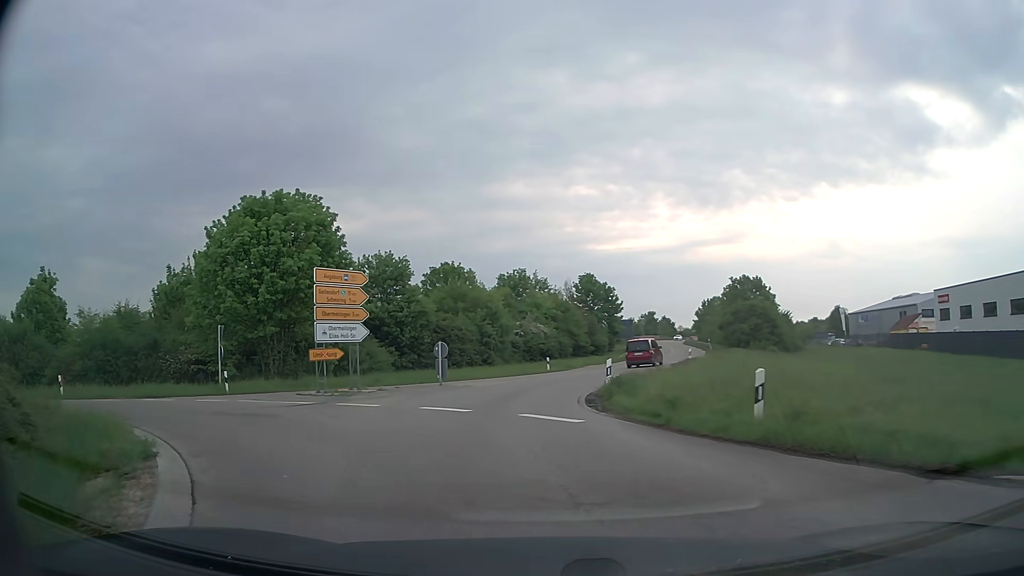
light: Day
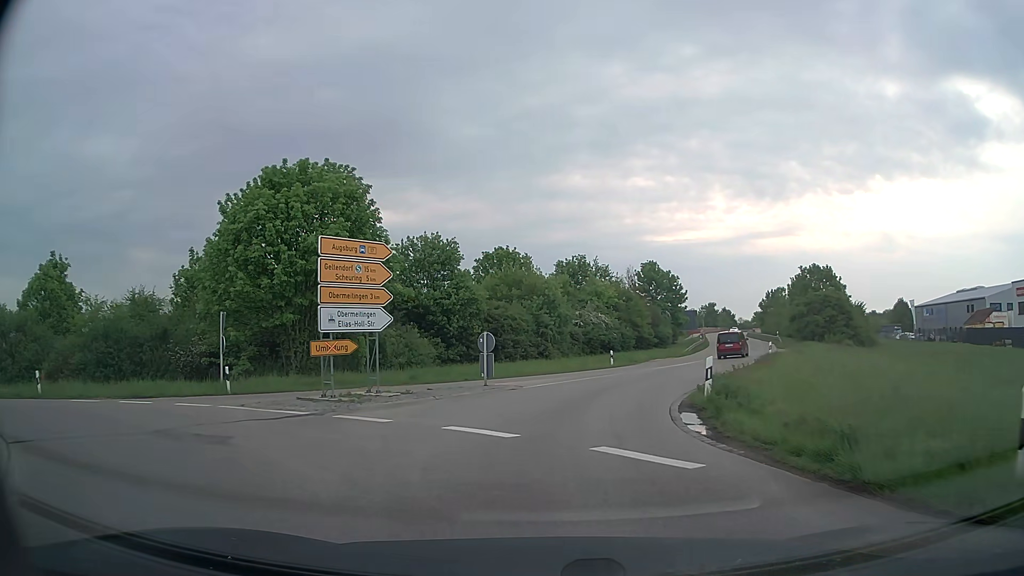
(-0.3, +4.9) m; -5°
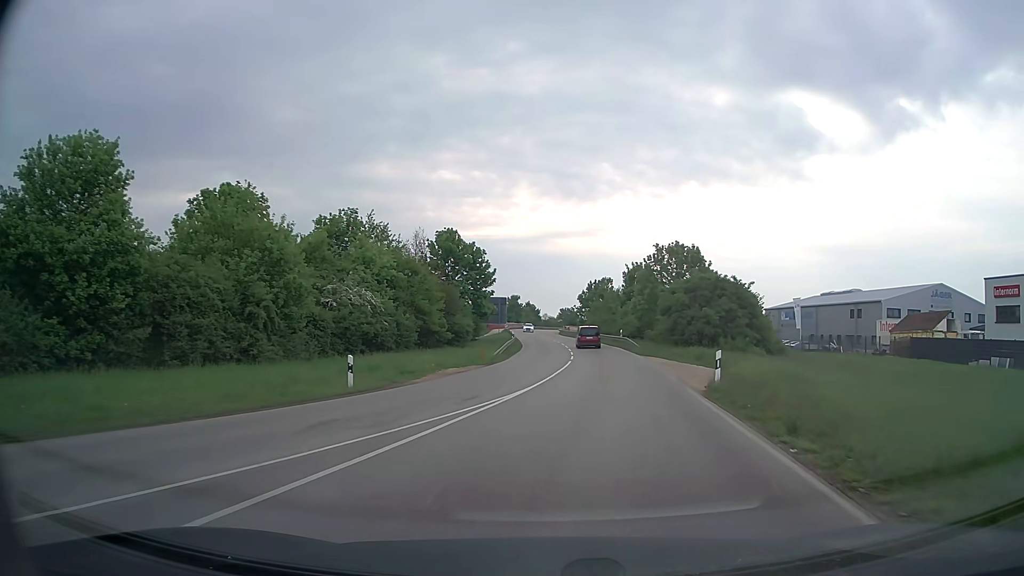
(+2.9, +22.4) m; +17°
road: secondary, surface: asphalt
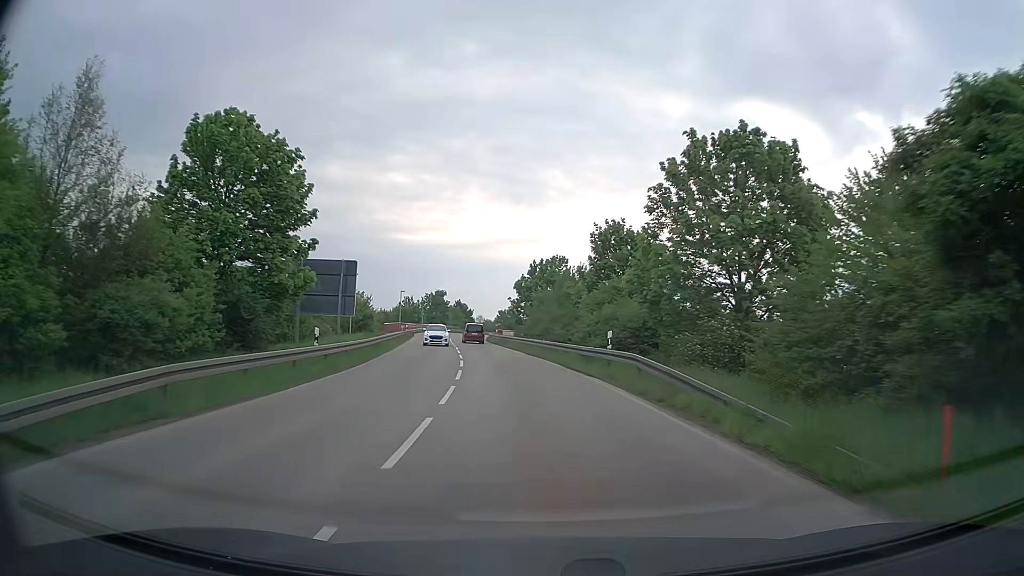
(+2.7, +36.6) m; +5°
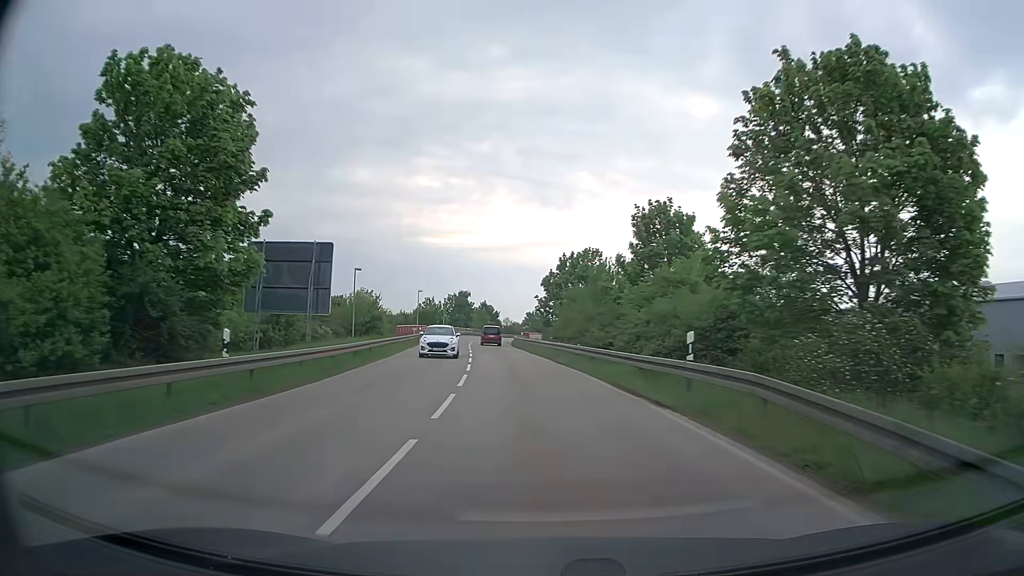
(-0.2, +8.2) m; -3°
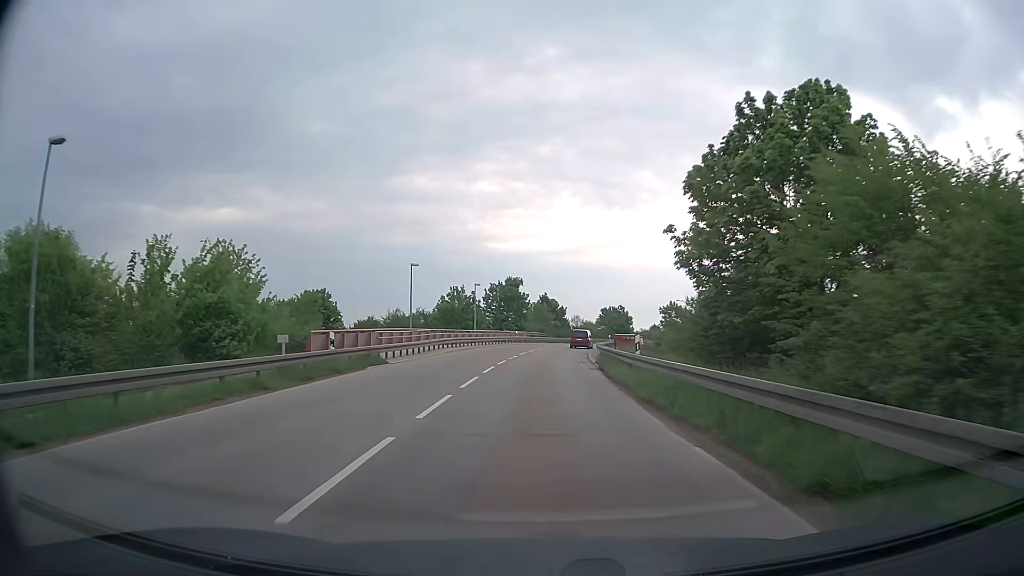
(-2.3, +42.0) m; -6°
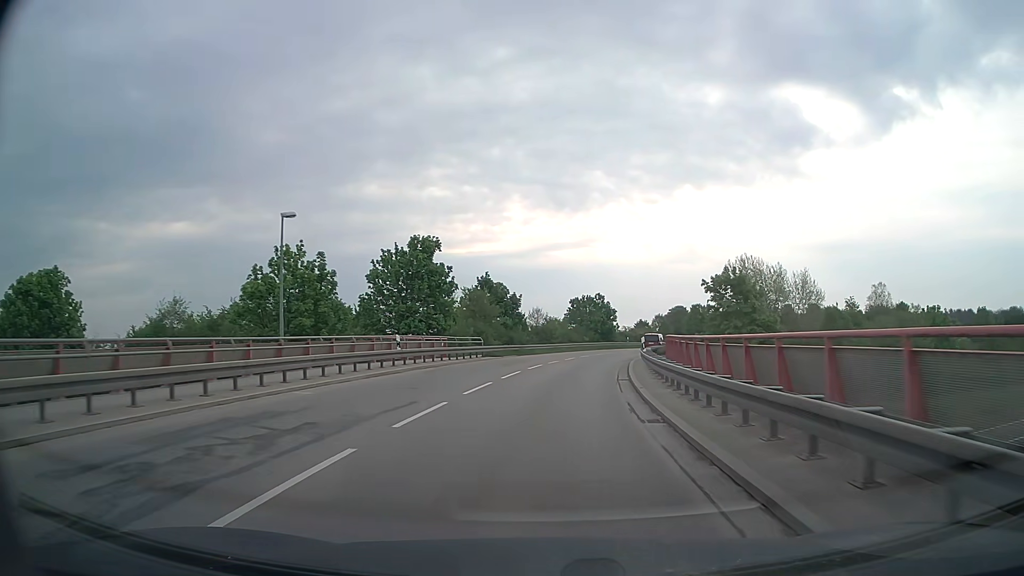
(+1.0, +42.4) m; +4°
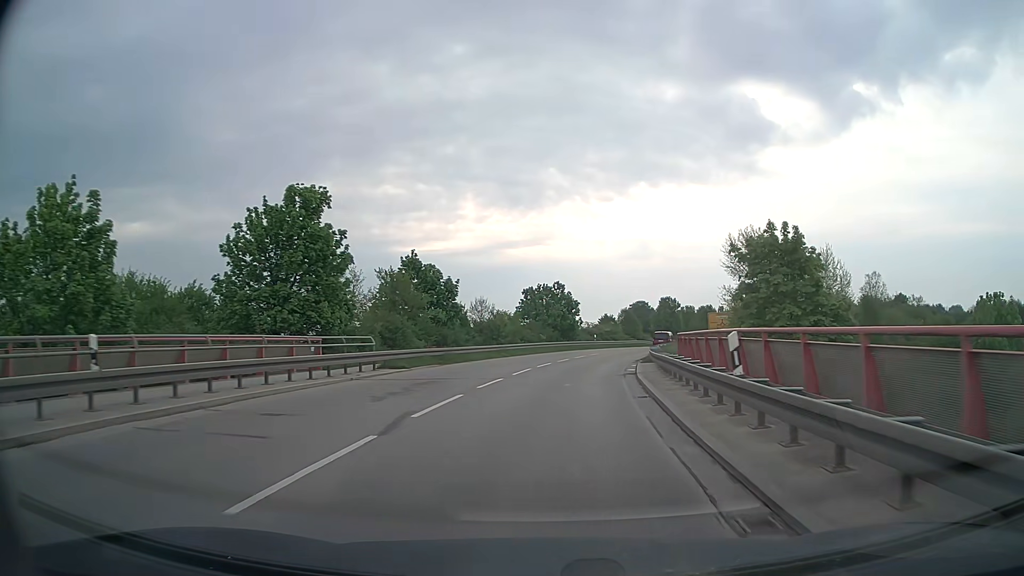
(+0.5, +16.9) m; +4°
(0, +10) (+1, +20) (+2, +30) (+4, +40) (+6, +50) (+8, +59) (+12, +69) (+15, +78) (+19, +87) (+24, +96) m
